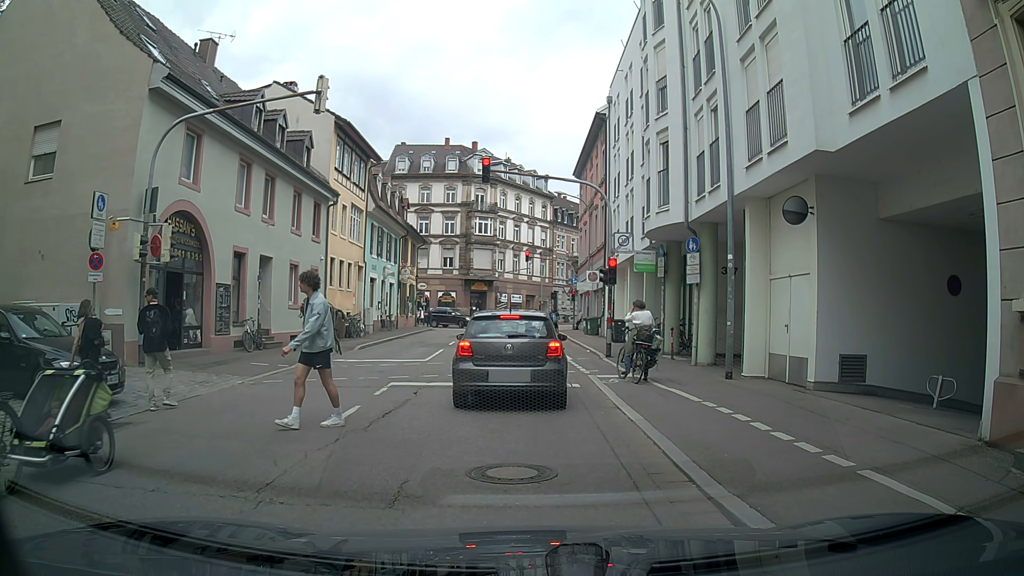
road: unclassified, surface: asphalt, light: Day
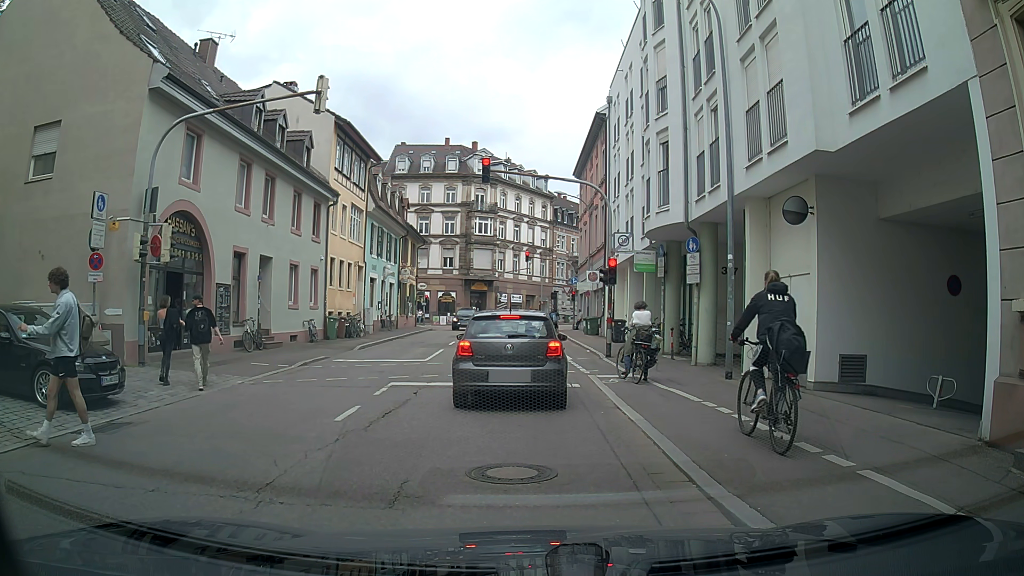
(0.0, 0.0) m; 0°
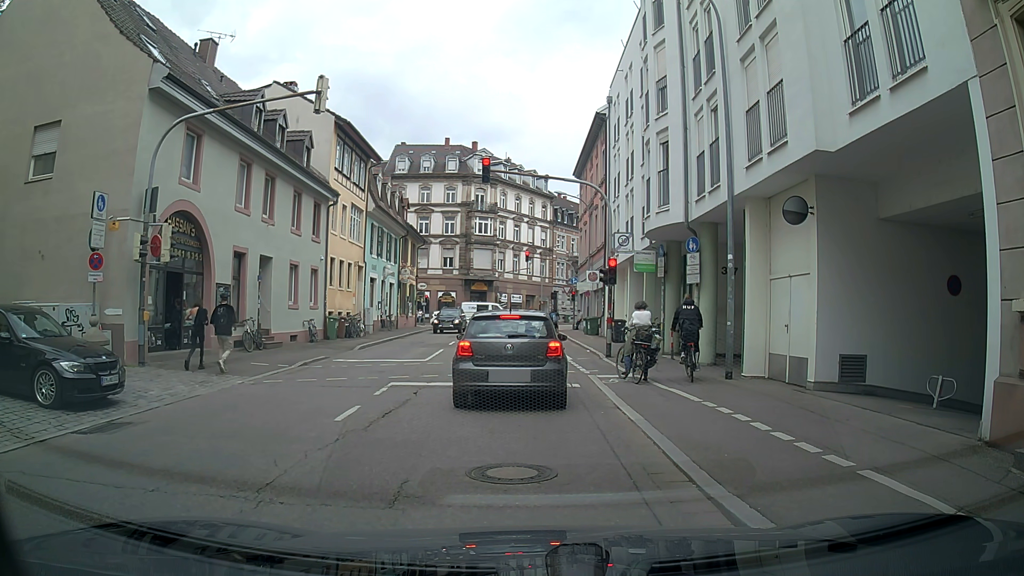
(0.0, 0.0) m; 0°
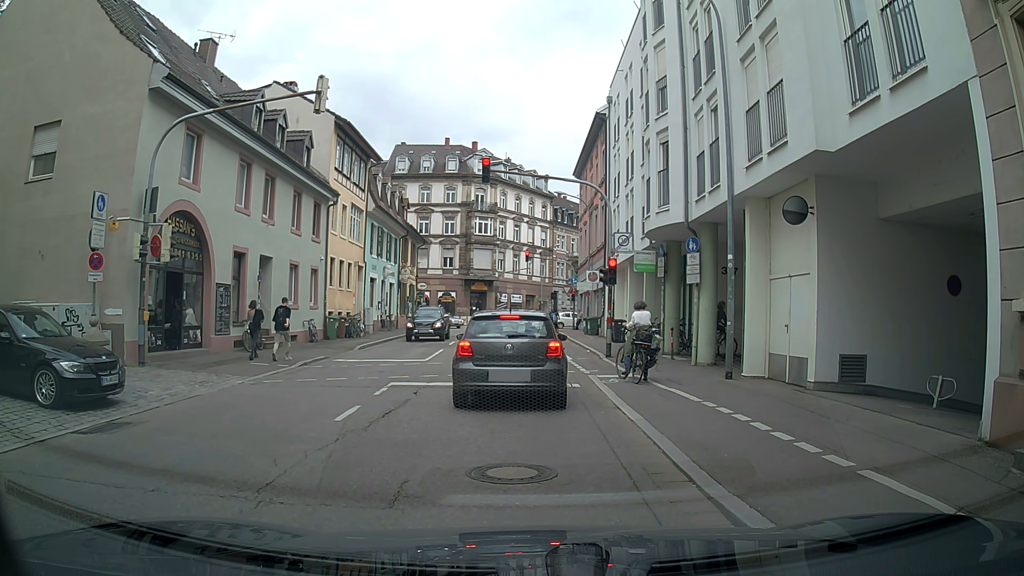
(0.0, 0.0) m; 0°
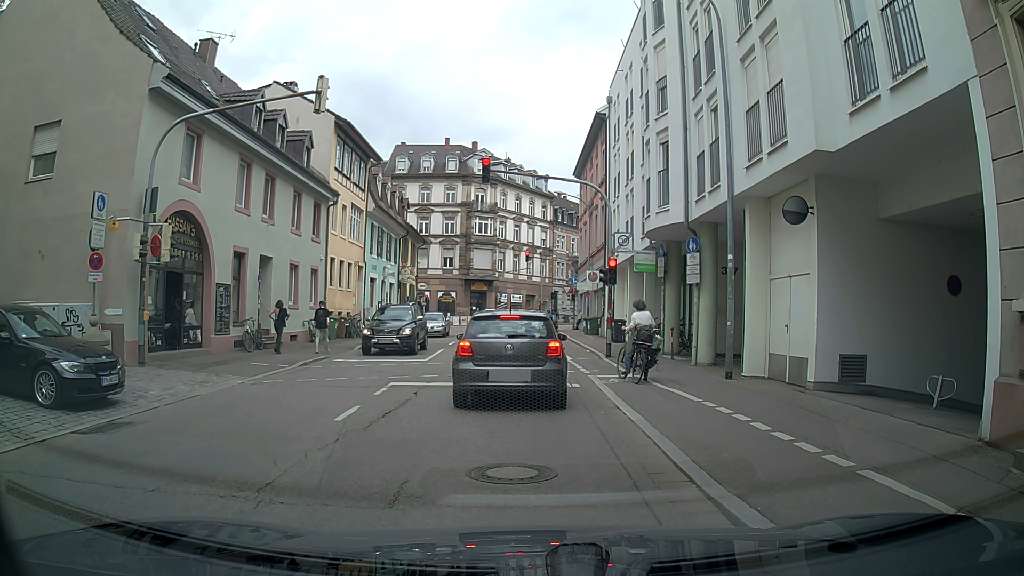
(0.0, 0.0) m; 0°
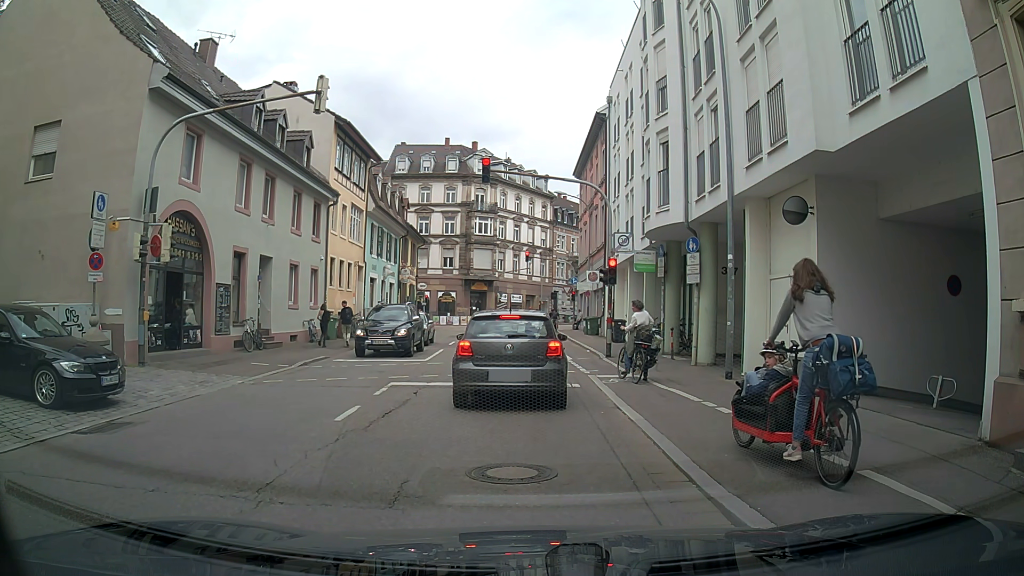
(0.0, 0.0) m; 0°
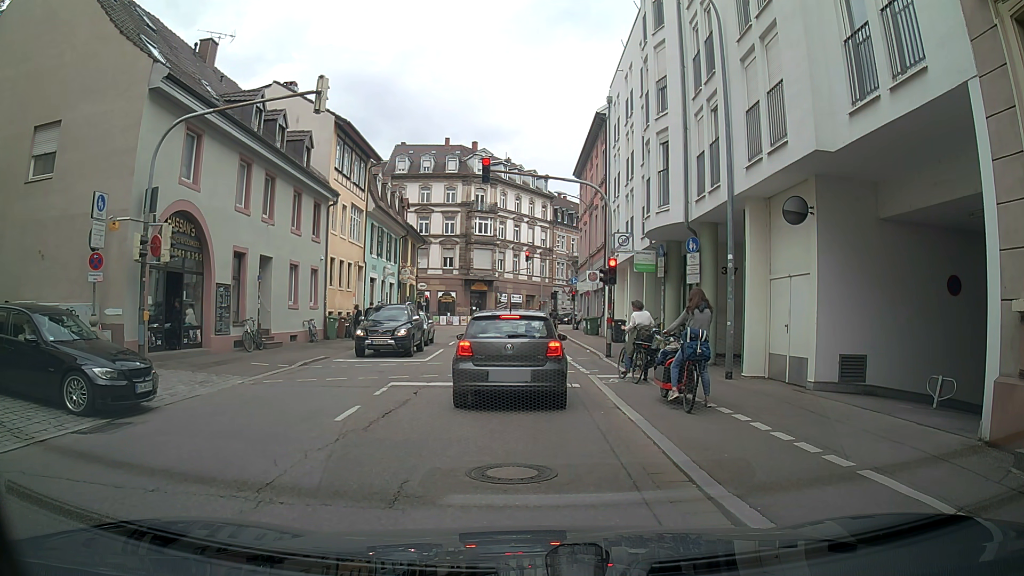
(0.0, 0.0) m; 0°
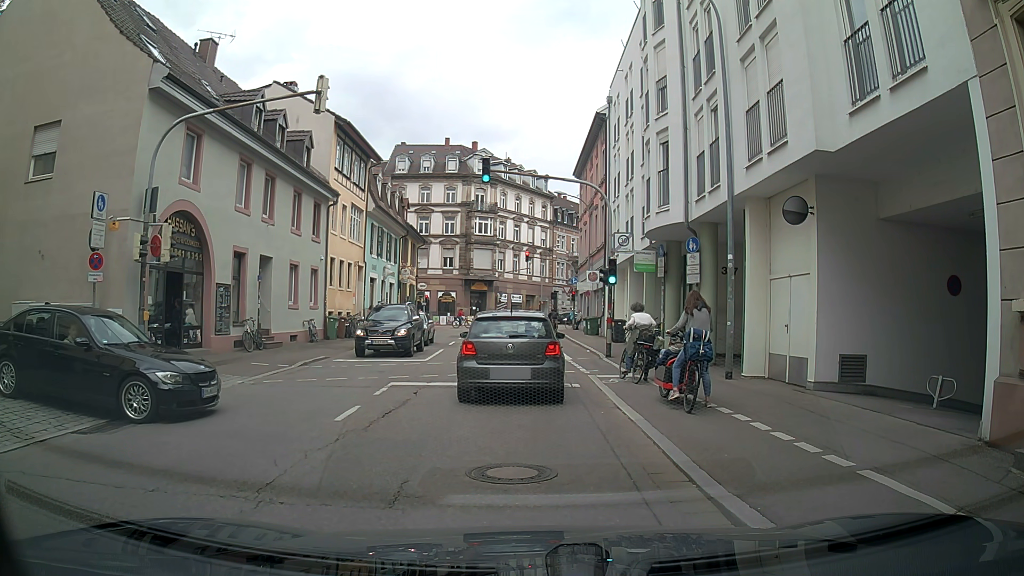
(0.0, 0.0) m; 0°
